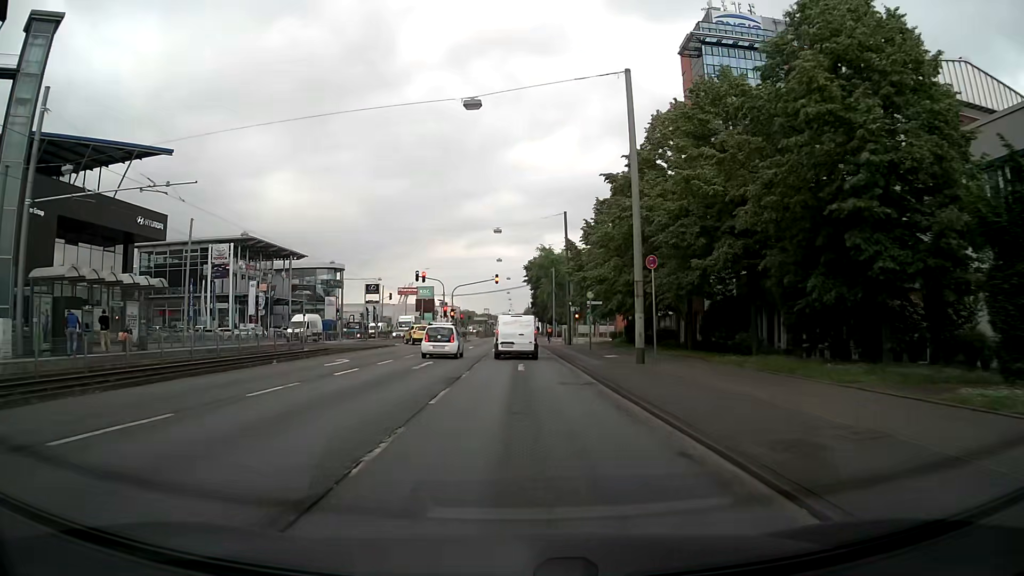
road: primary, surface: asphalt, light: Day
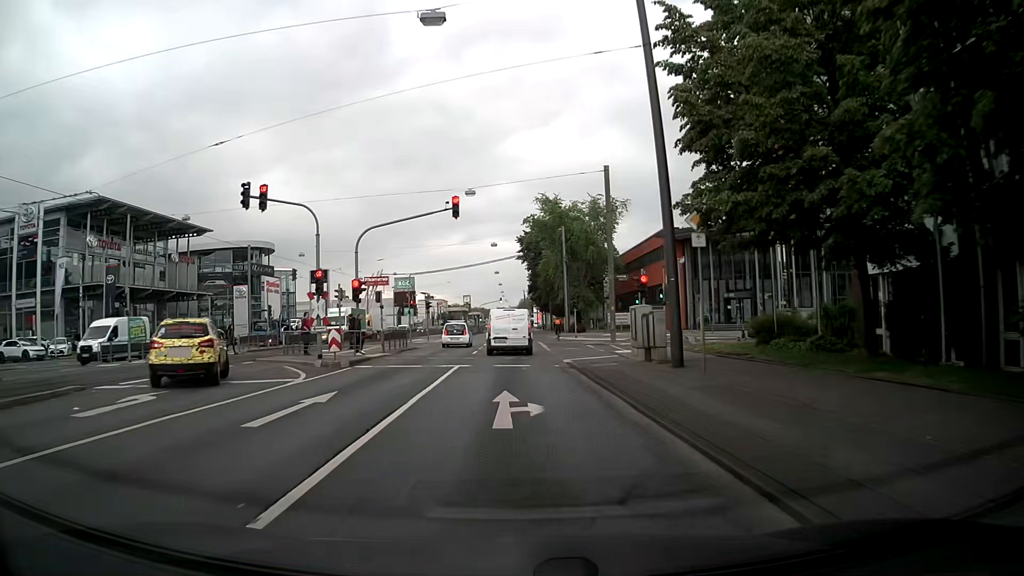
(+0.6, +38.4) m; +2°
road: primary_link
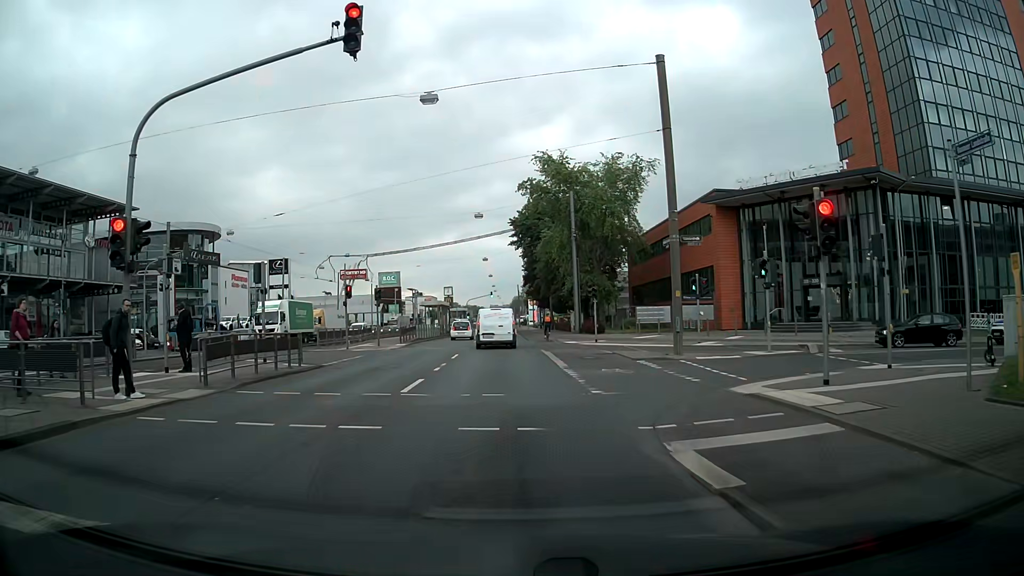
(-0.4, +16.9) m; +2°
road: primary
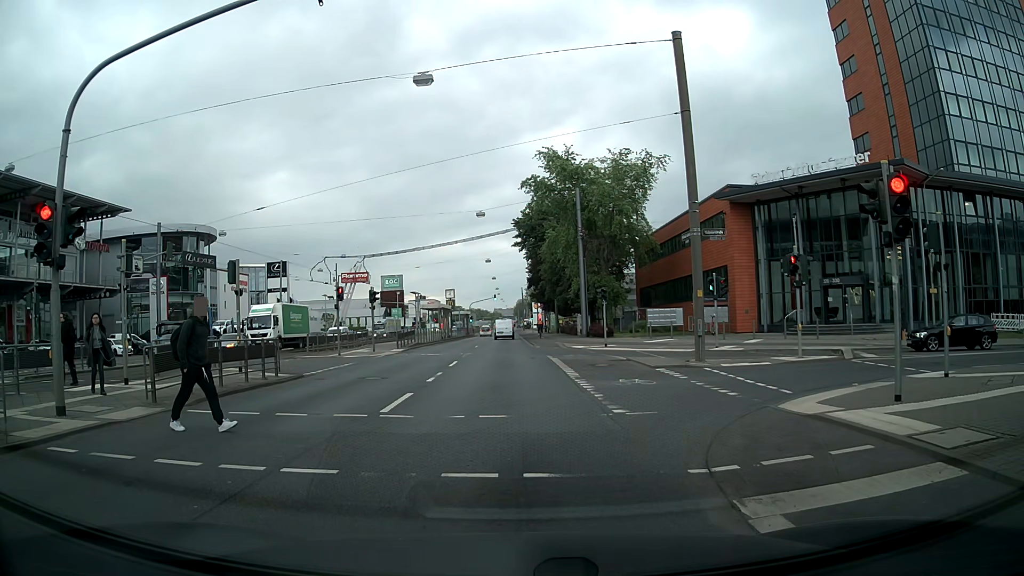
(-0.1, +2.1) m; -1°
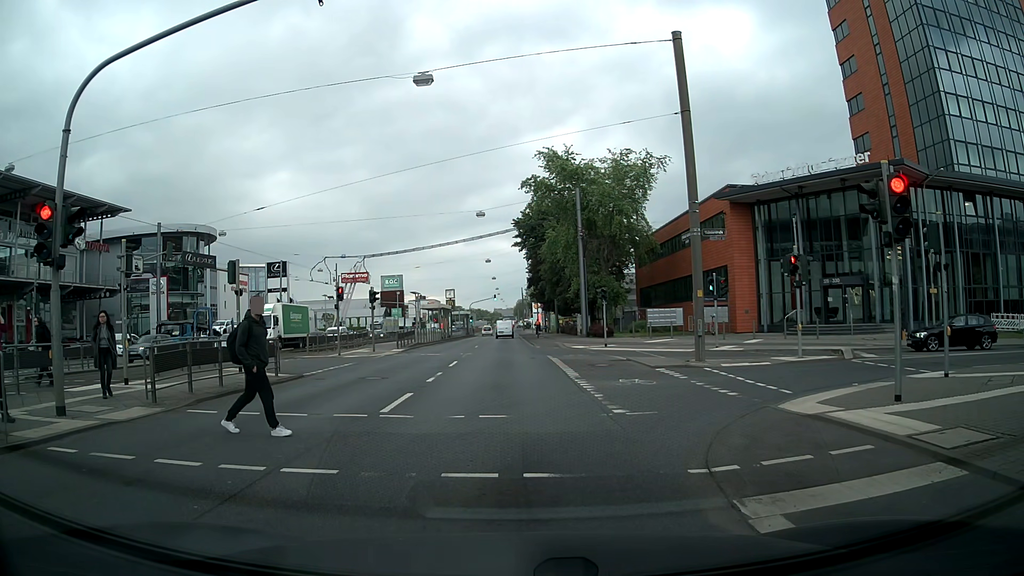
(0.0, 0.0) m; 0°
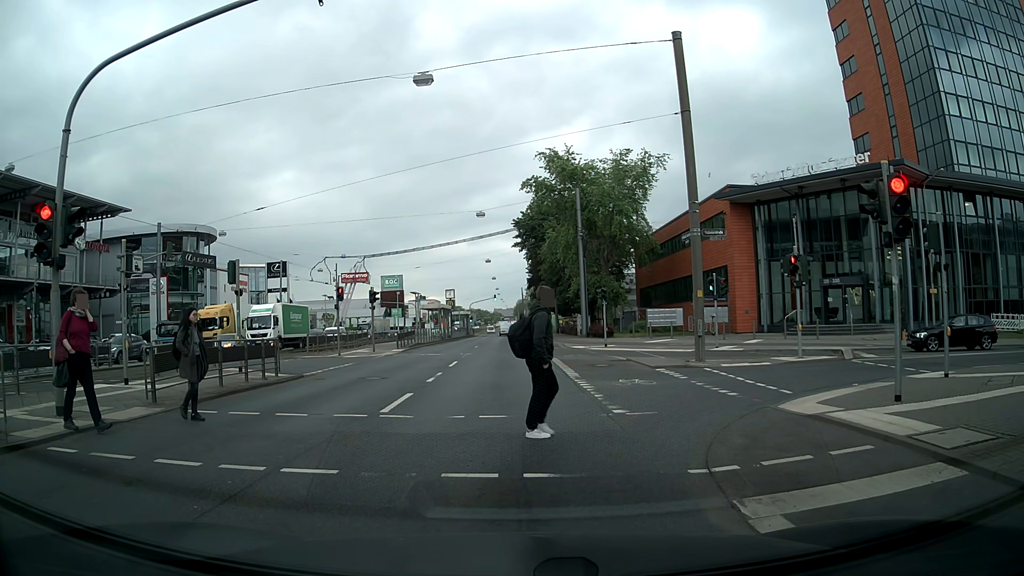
(0.0, 0.0) m; 0°
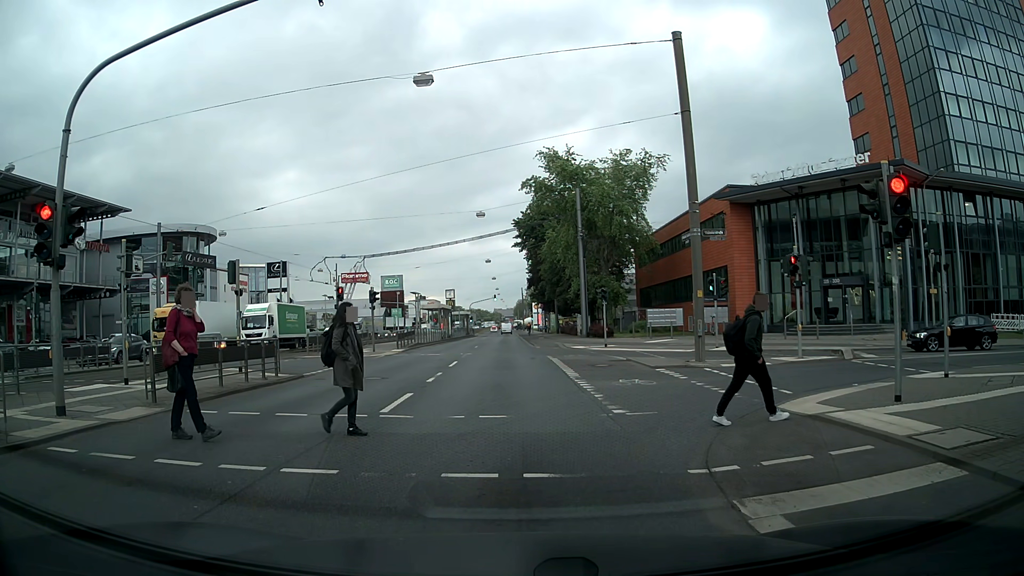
(0.0, 0.0) m; 0°
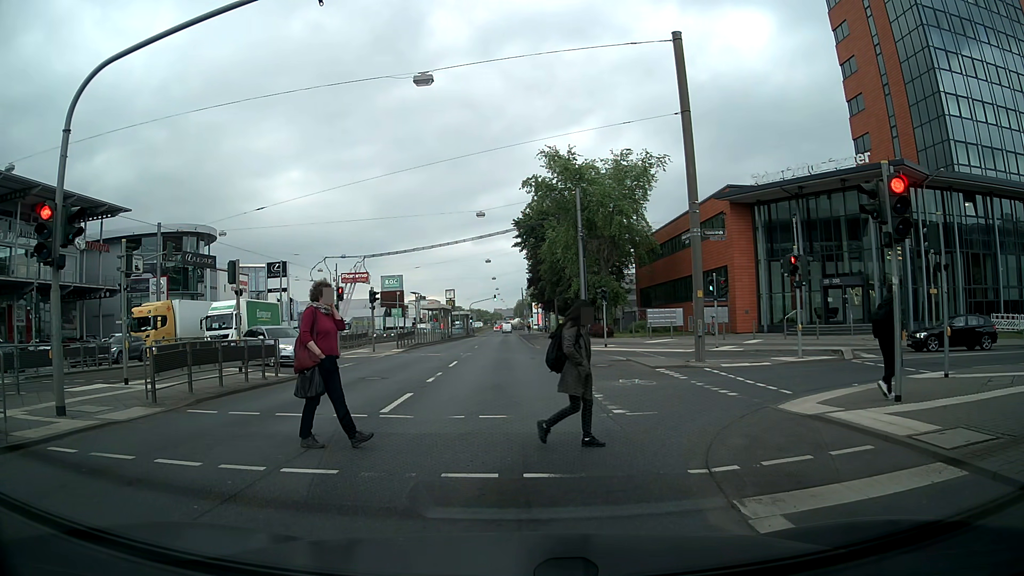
(0.0, 0.0) m; 0°
